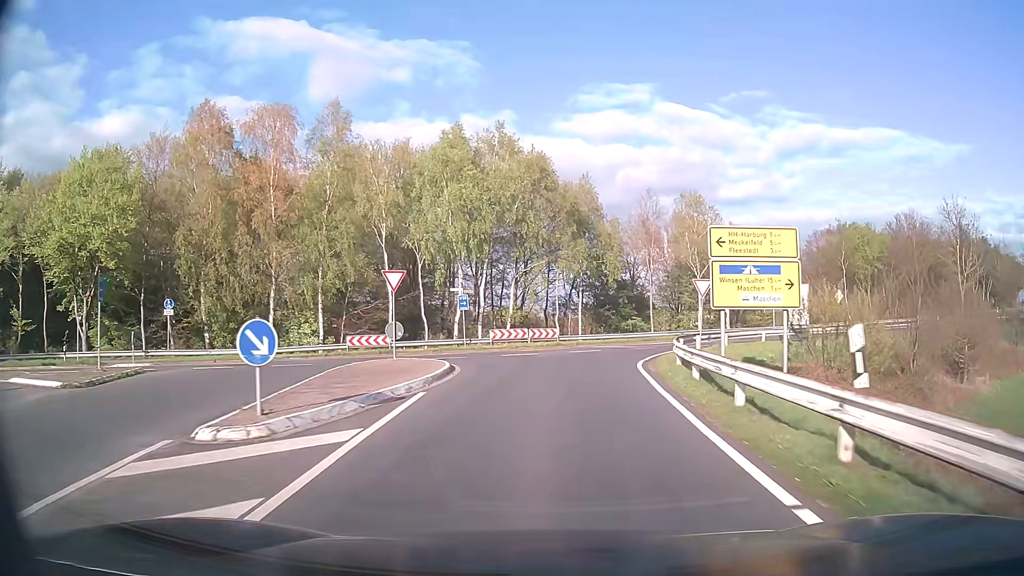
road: secondary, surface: asphalt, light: Day
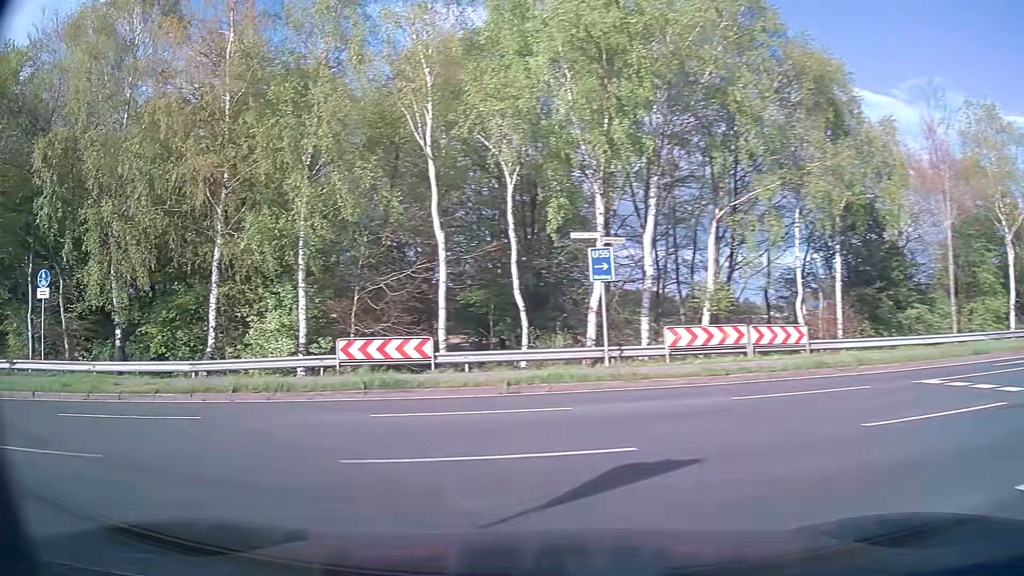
(-0.5, +22.9) m; -16°
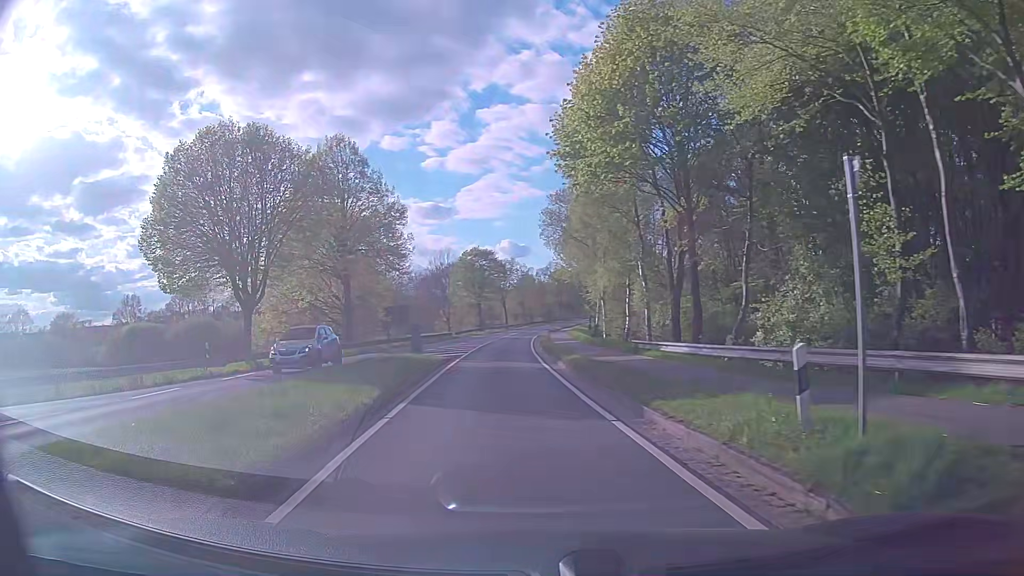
(-14.6, +11.8) m; -94°
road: tertiary
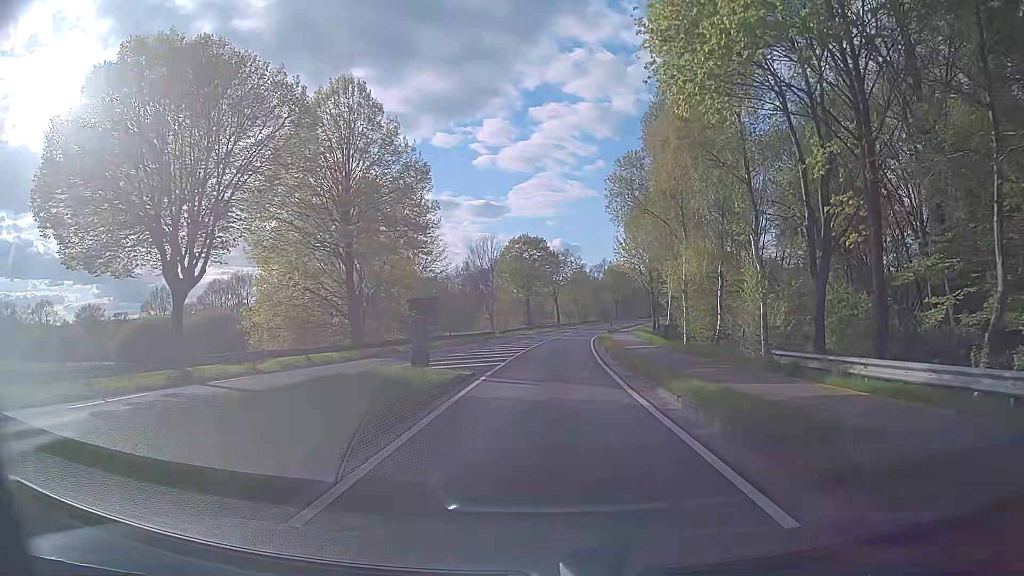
(-0.5, +10.9) m; -4°
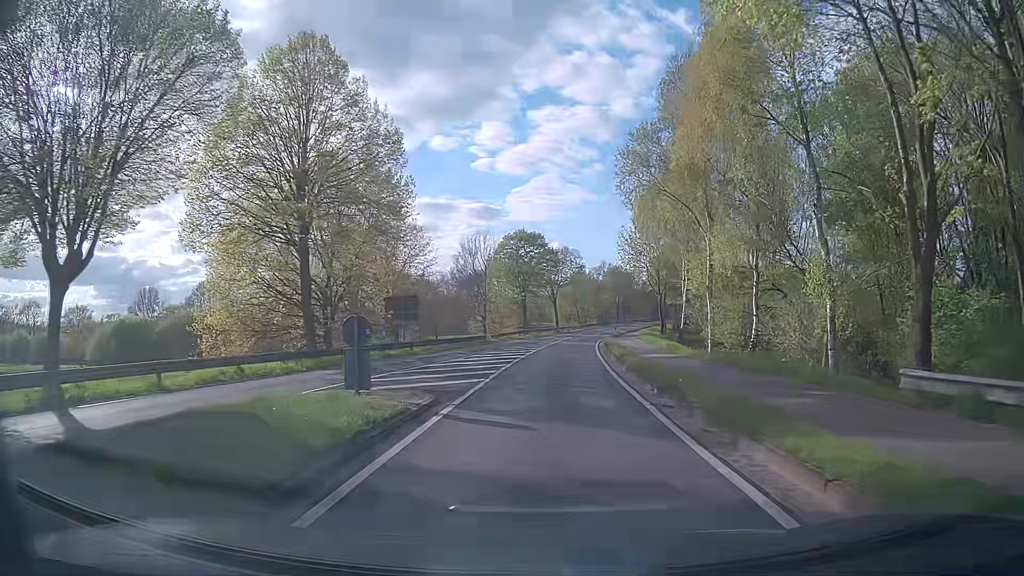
(0.0, +6.3) m; +1°
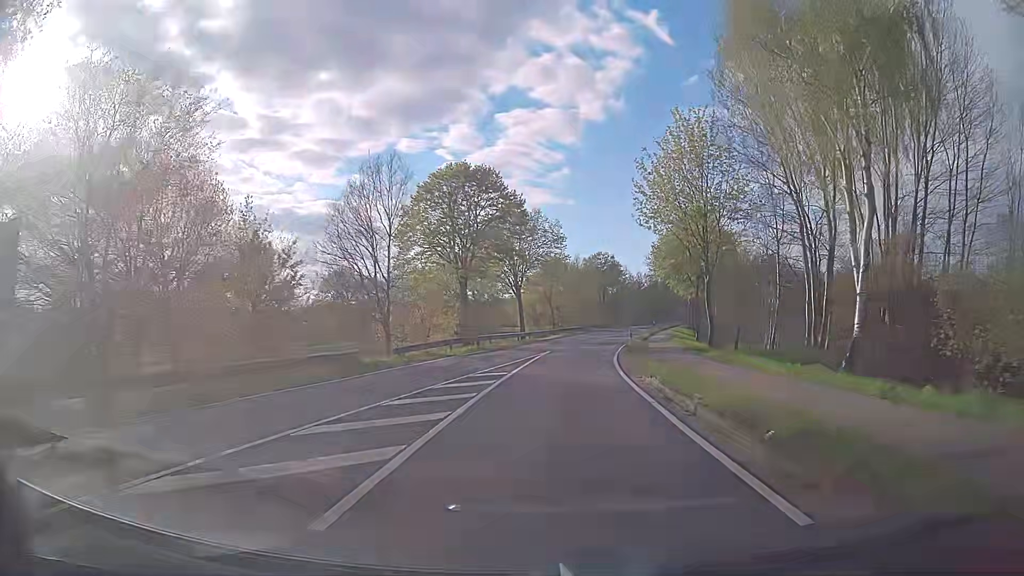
(+0.6, +29.8) m; +3°
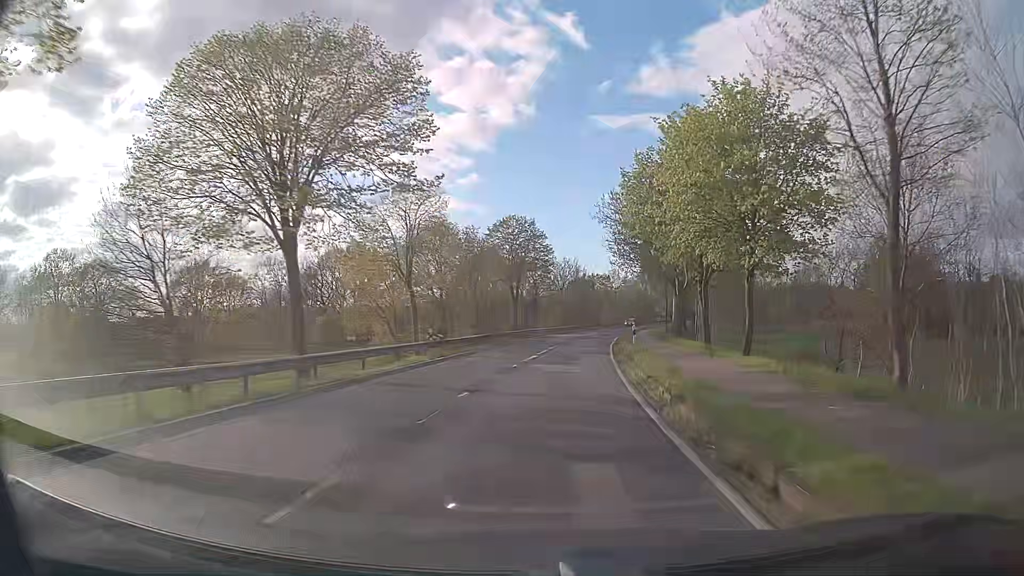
(+2.5, +35.5) m; +8°
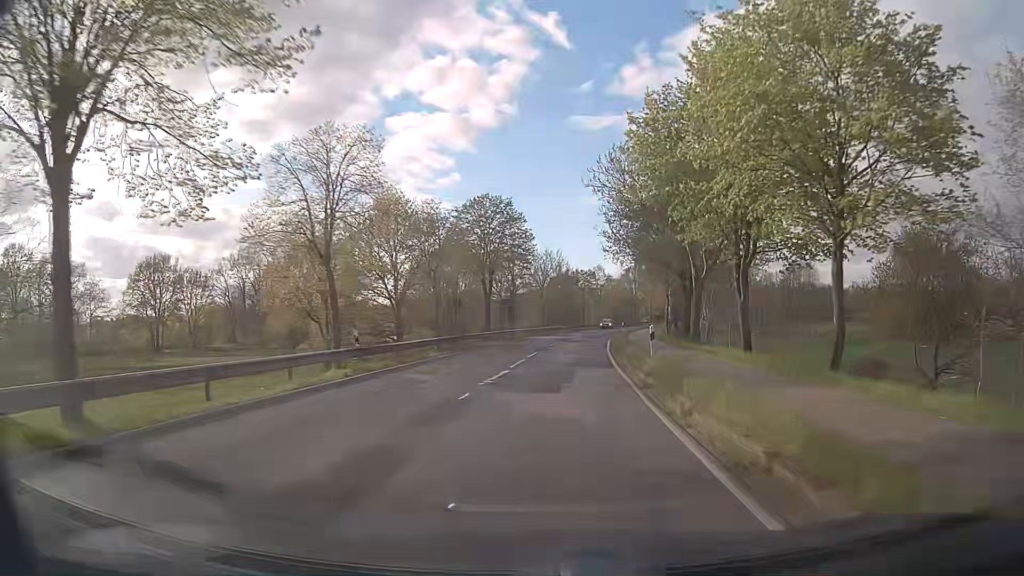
(+0.1, +9.6) m; +2°
(0, +10) (+1, +20) (+1, +30) (+2, +40) (+4, +50) (+5, +60) (+6, +70) (+8, +79) (+10, +89) (+13, +99) m
